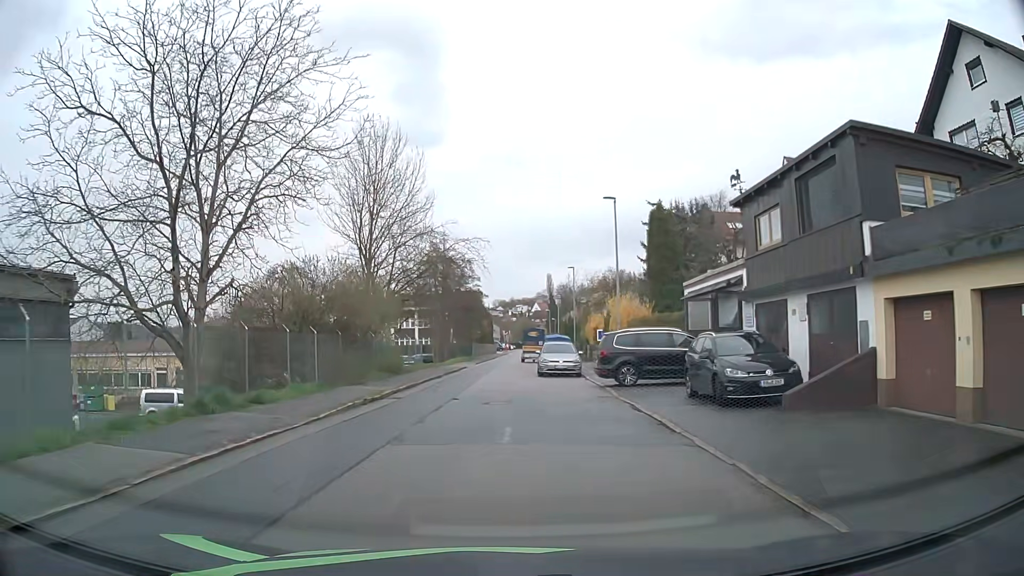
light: Day
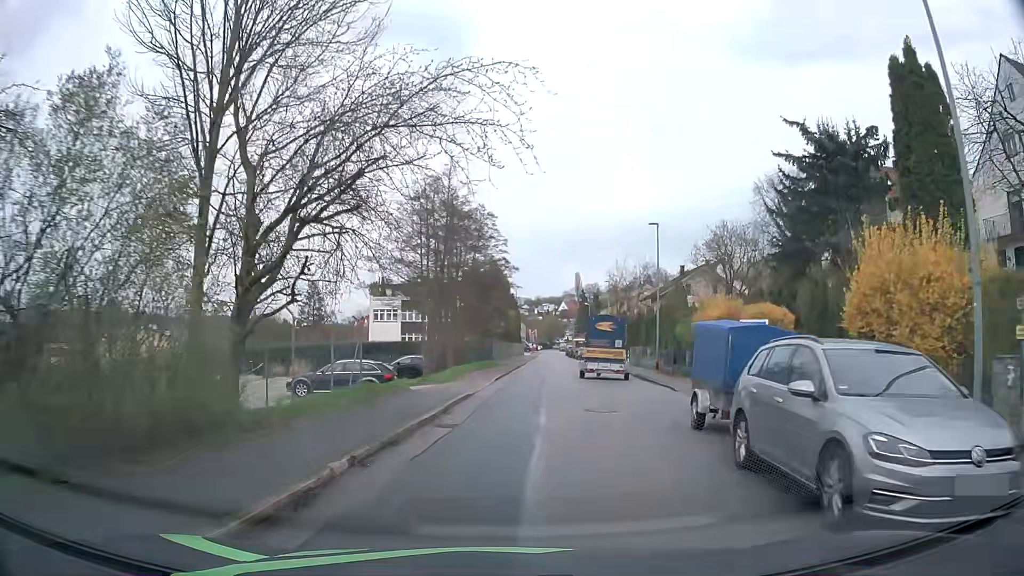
(-1.0, +23.4) m; -2°
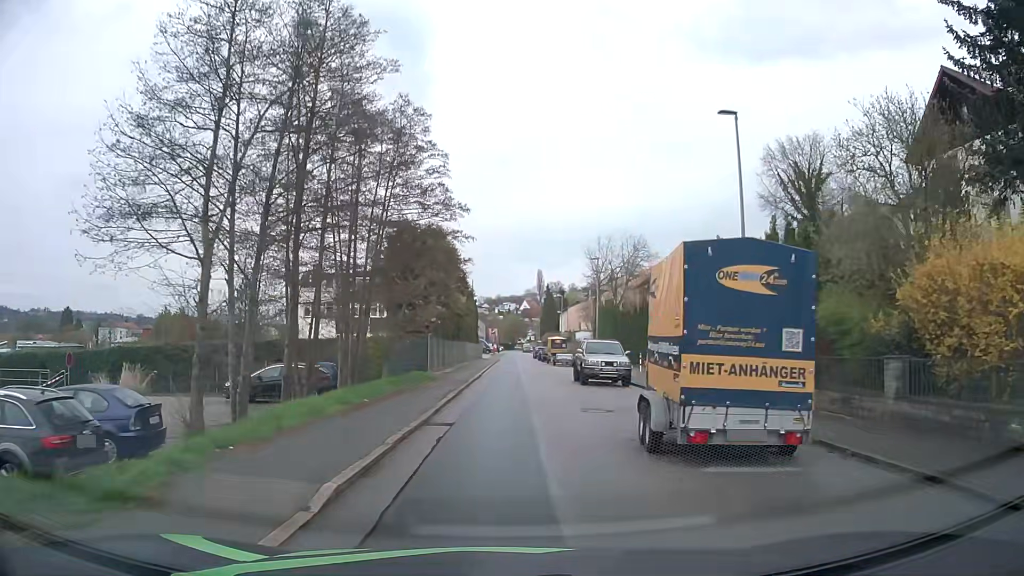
(+0.6, +19.4) m; +3°
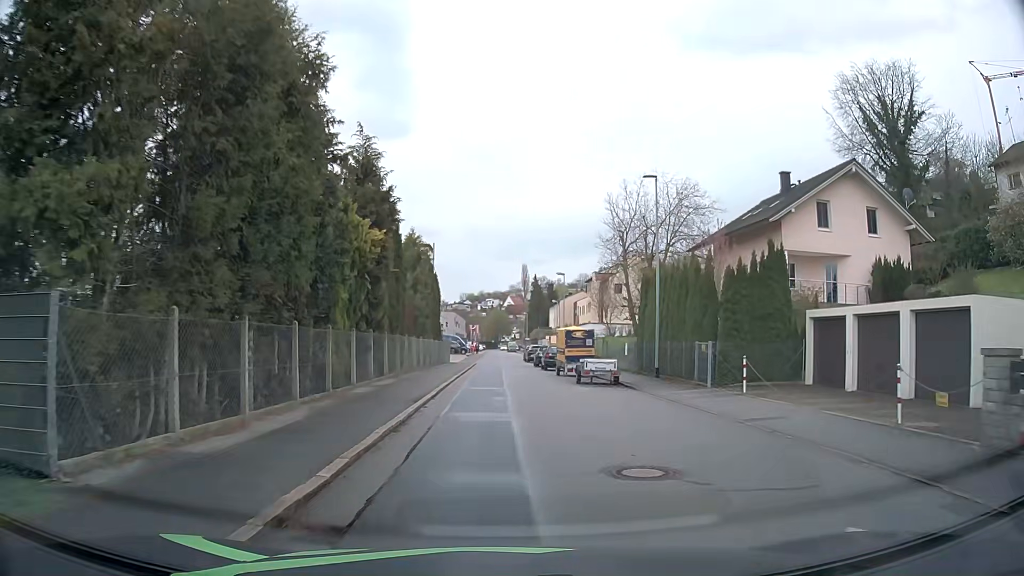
(+0.3, +25.7) m; +1°
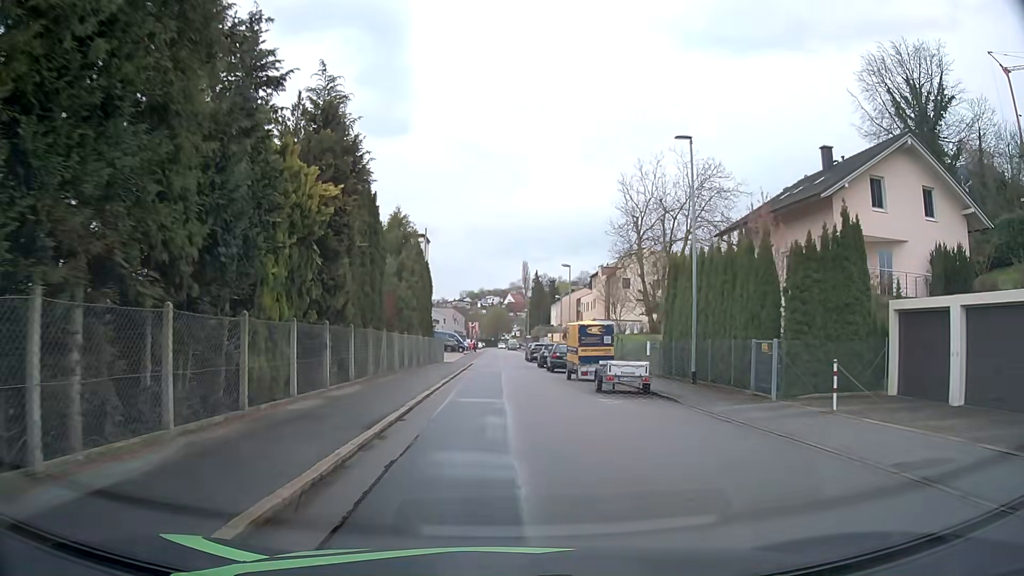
(0.0, +5.4) m; 0°
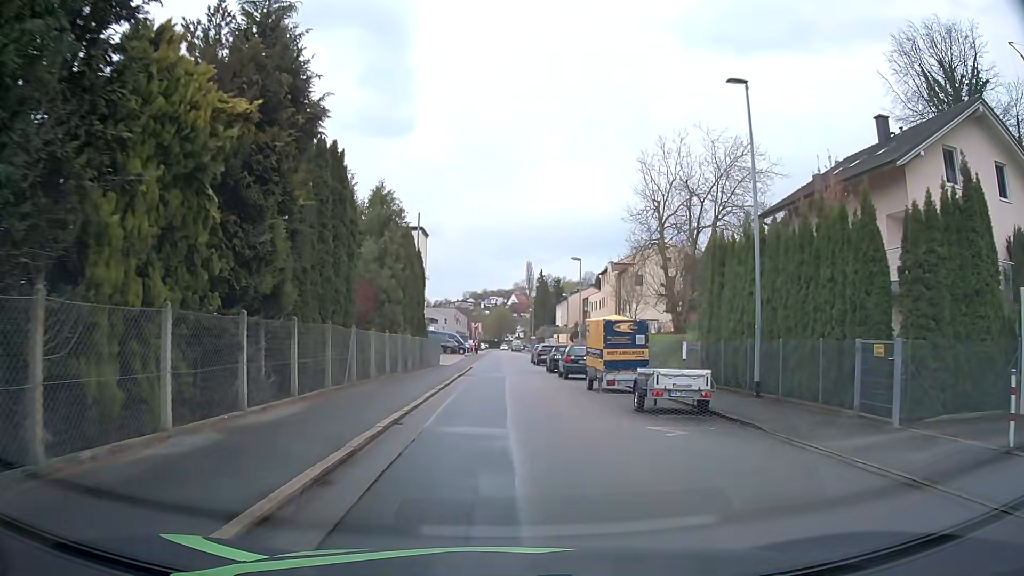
(0.0, +5.4) m; 0°
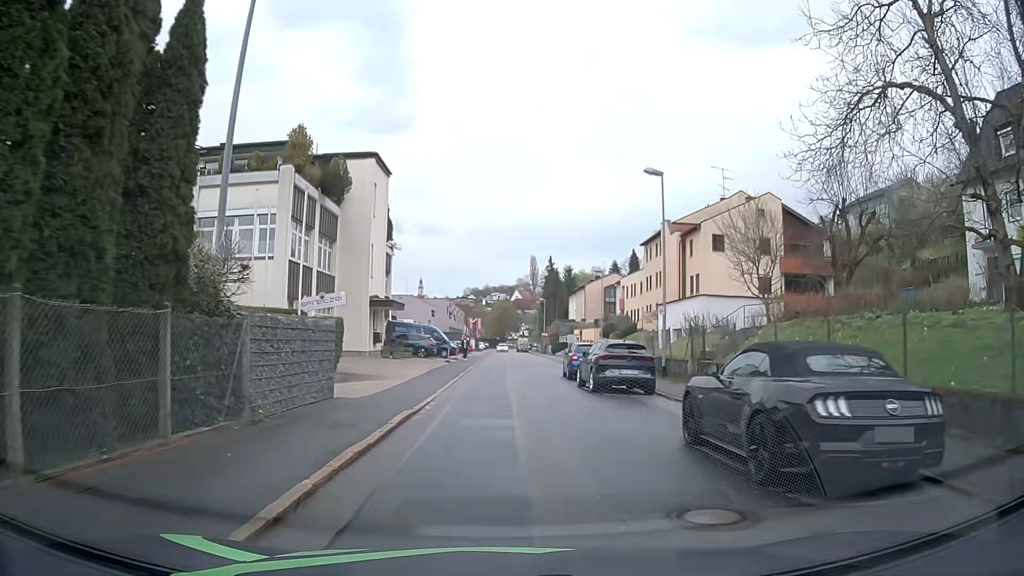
(-0.1, +27.2) m; 0°
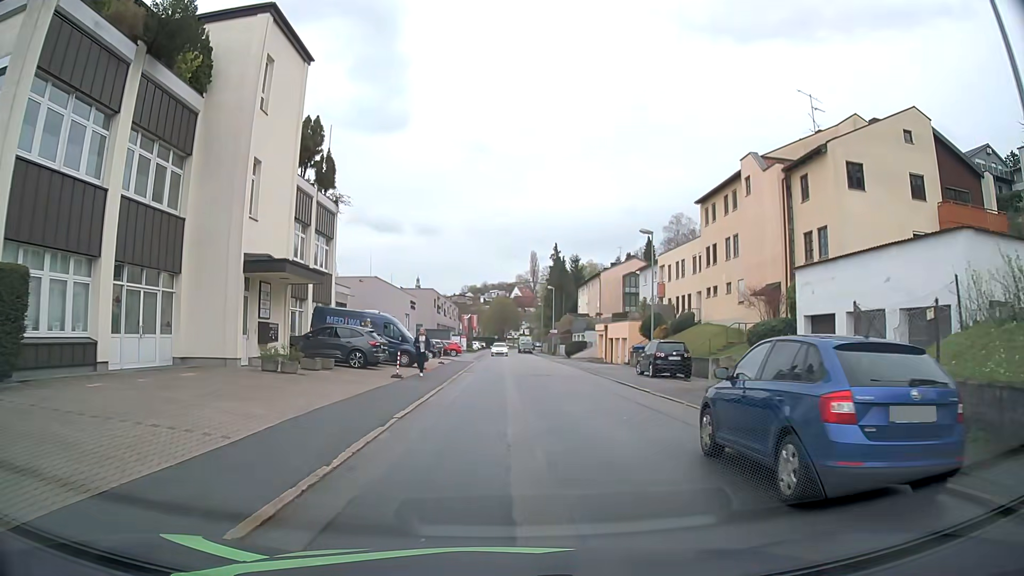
(0.0, +20.5) m; 0°
(0, +10) (+1, +20) (+2, +30) (+3, +40) (+3, +50) (+2, +60) (+2, +70) (+2, +80) (+1, +90) (0, +100) m
